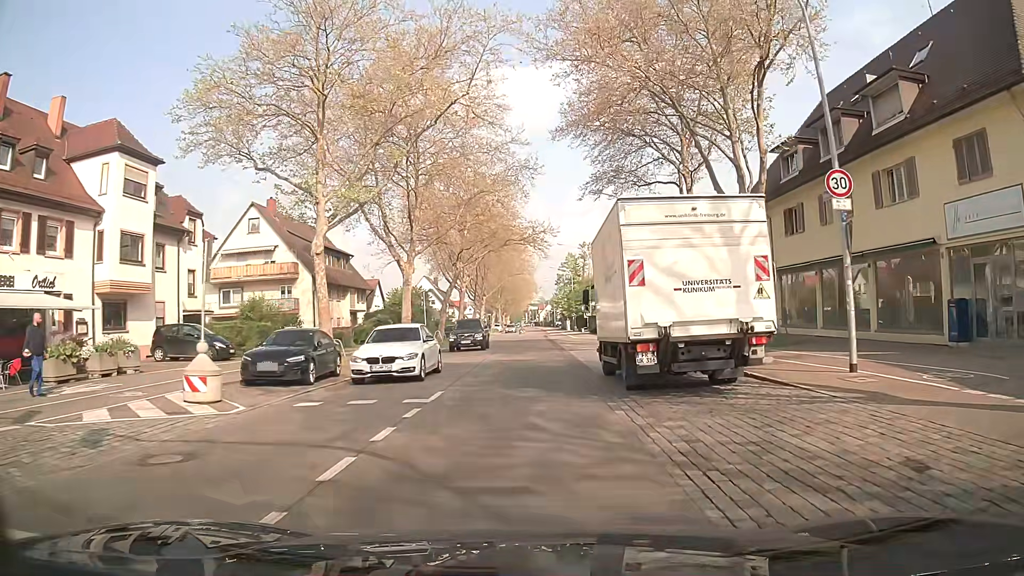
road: secondary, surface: asphalt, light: Day
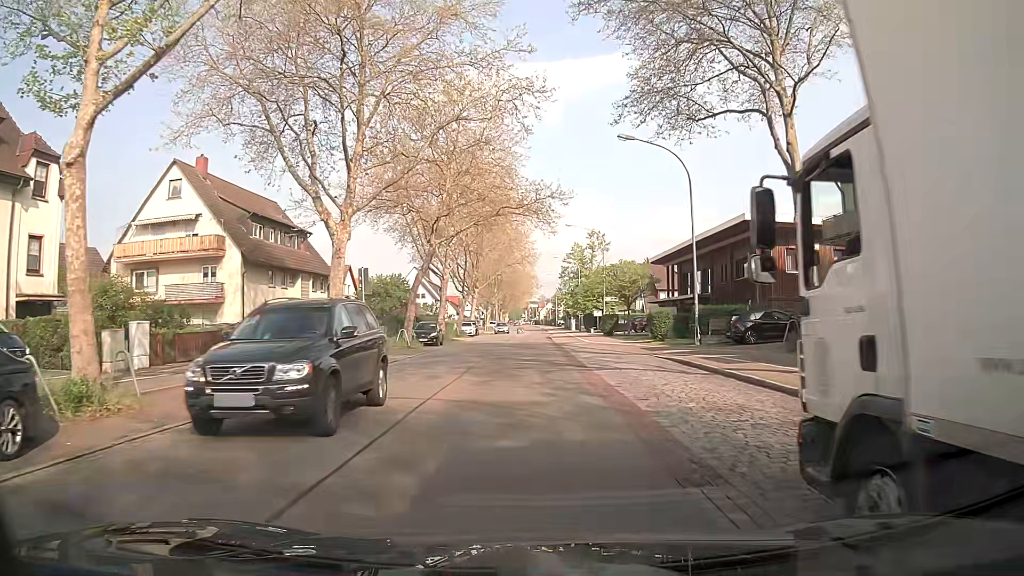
(+0.1, +13.6) m; 0°
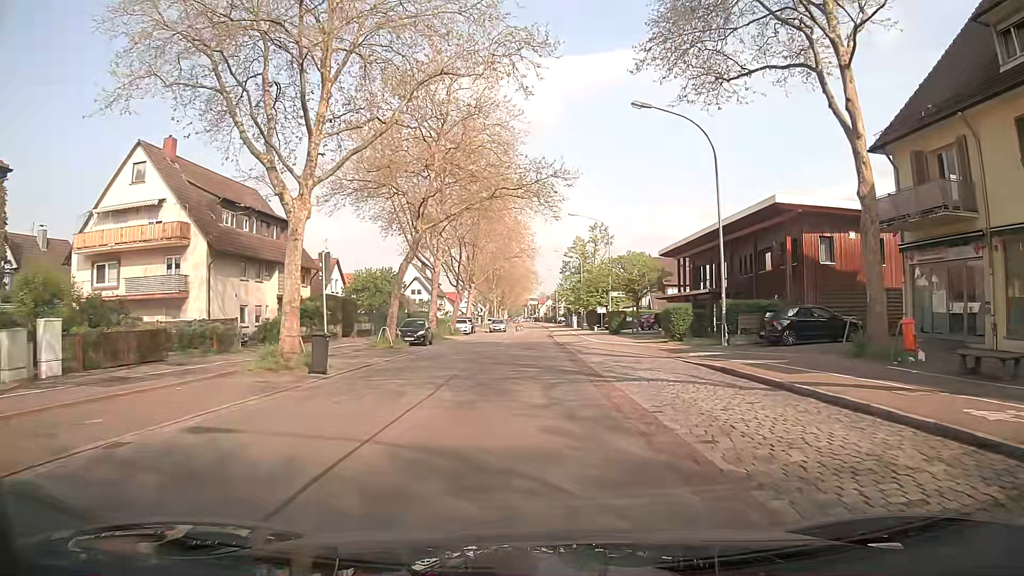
(0.0, +4.5) m; 0°
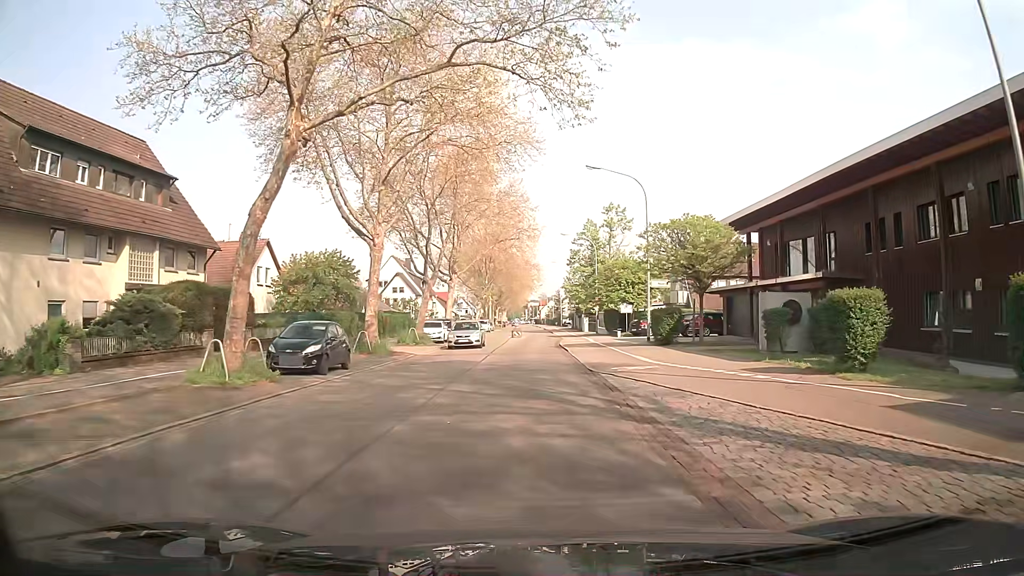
(0.0, +18.0) m; -1°
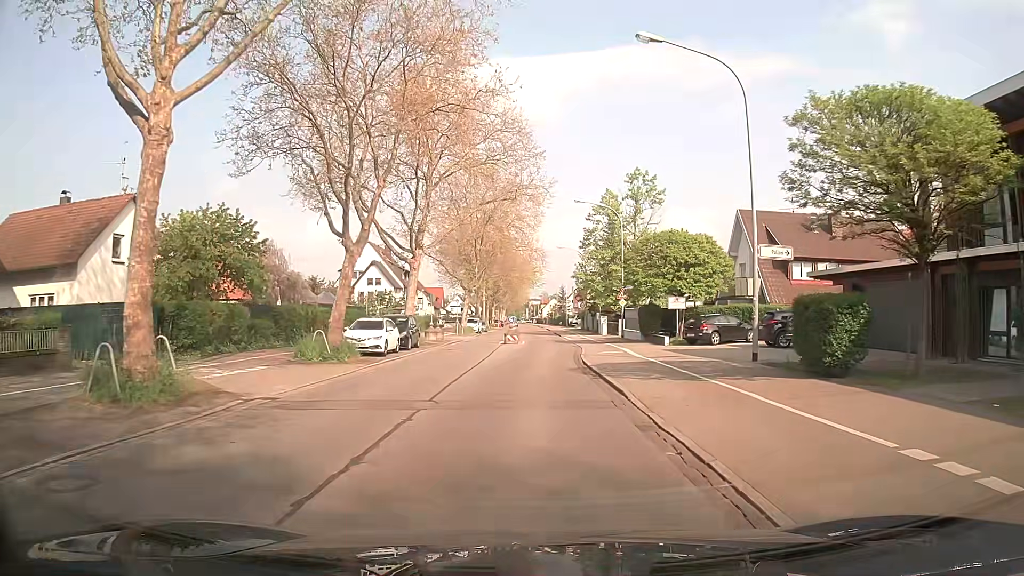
(+0.1, +18.0) m; +1°
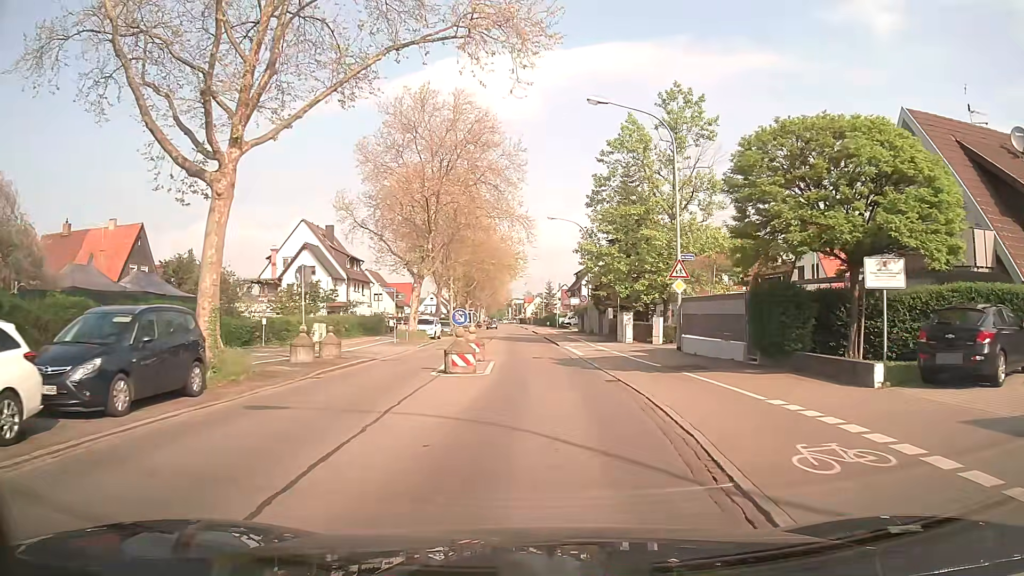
(+0.1, +22.4) m; +1°
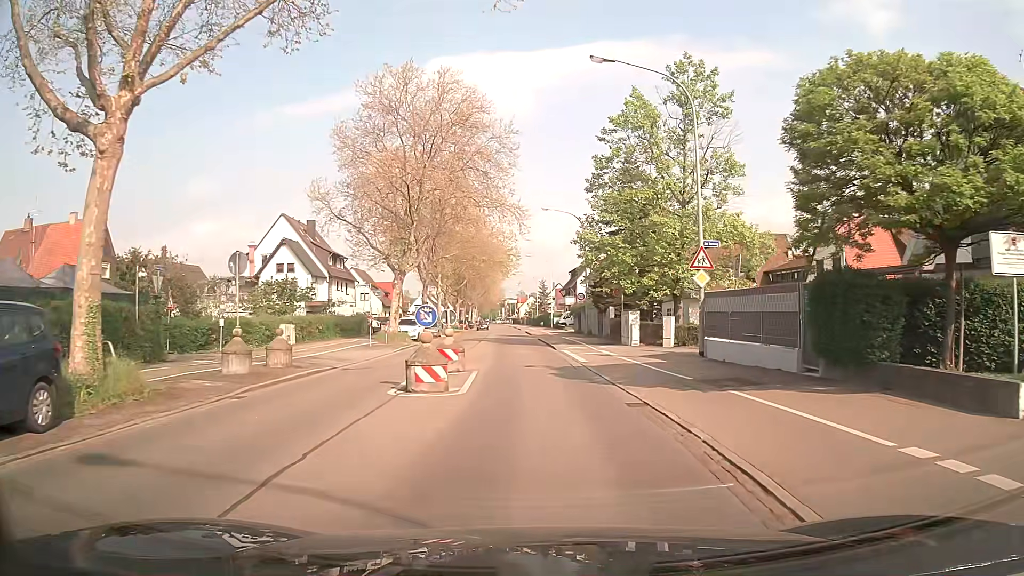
(0.0, +4.5) m; 0°
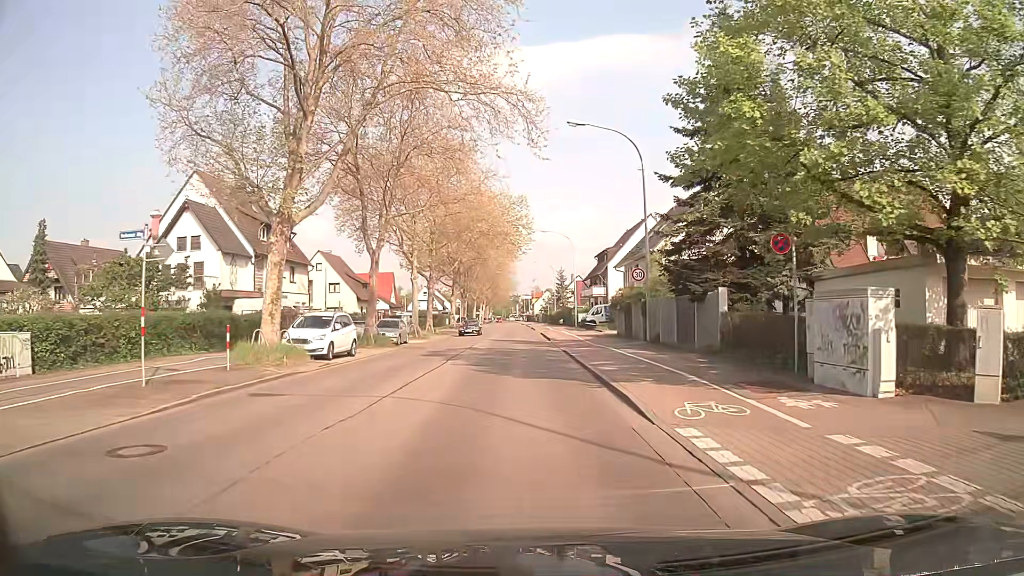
(-0.1, +22.4) m; -1°
(0, +10) (0, +20) (0, +30) (0, +40) (0, +50) (-1, +60) (-1, +70) (-1, +80) (-1, +90) (-1, +100) m
